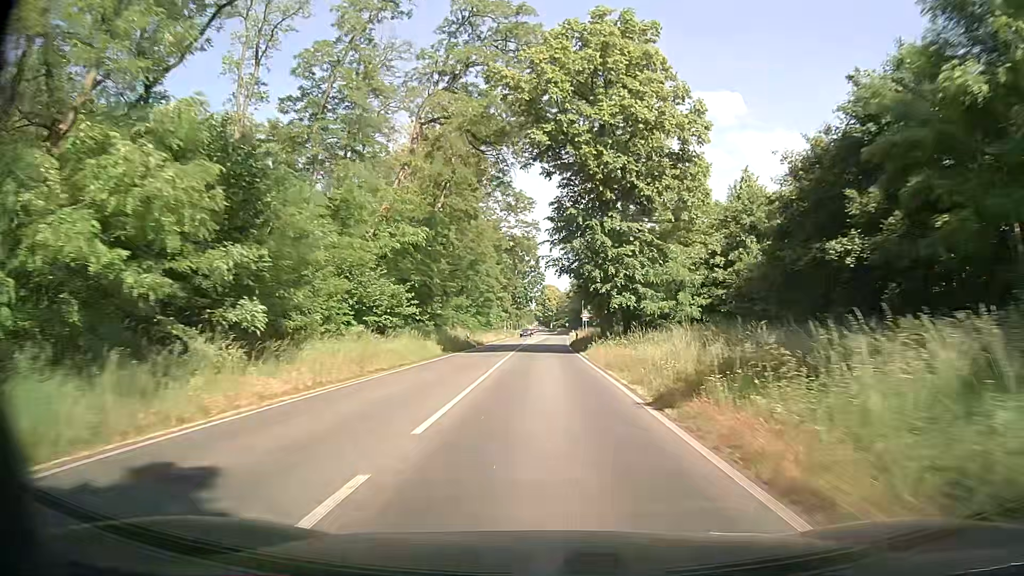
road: primary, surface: asphalt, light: Day
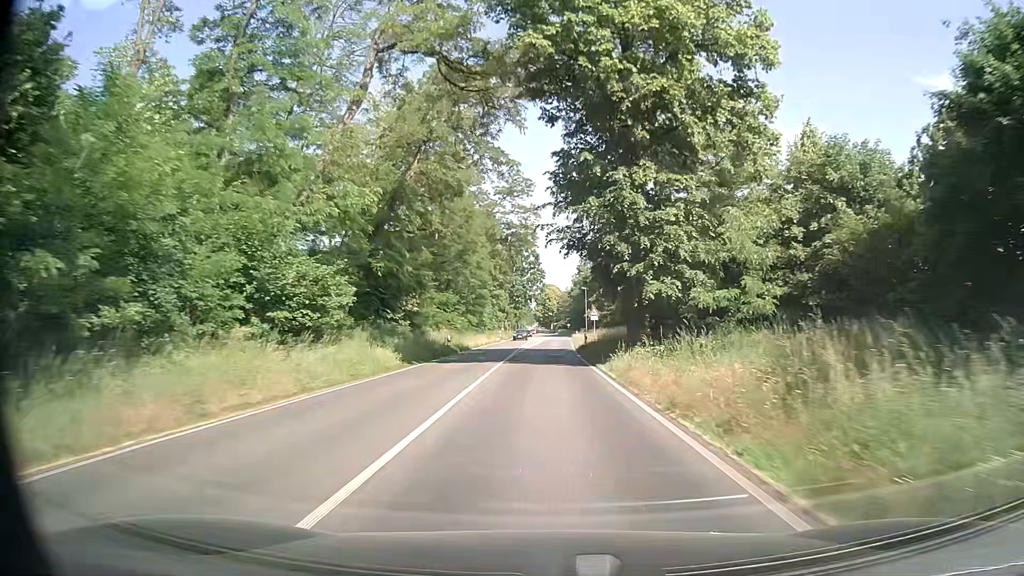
(0.0, +11.0) m; 0°
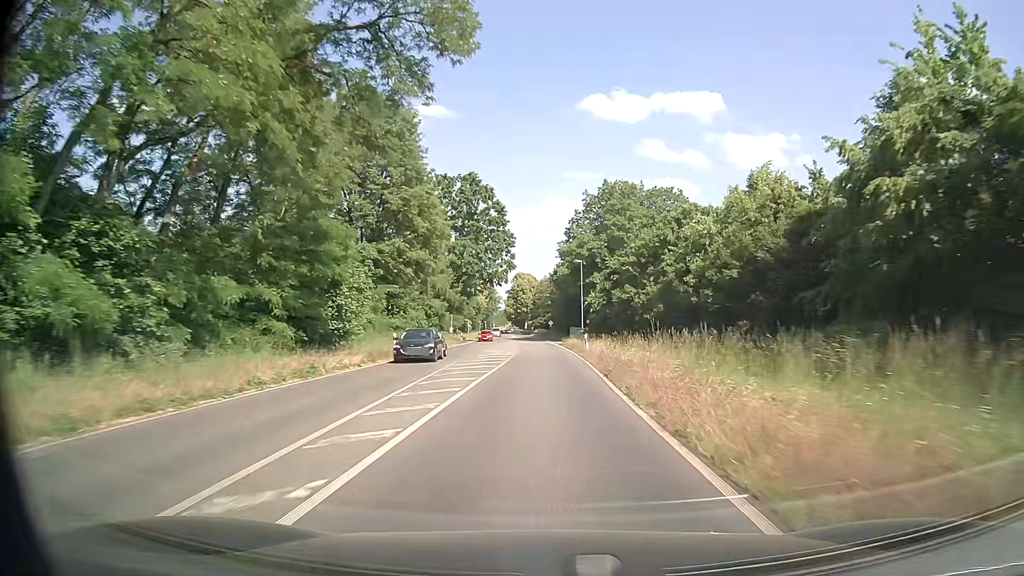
(+0.9, +55.2) m; +2°
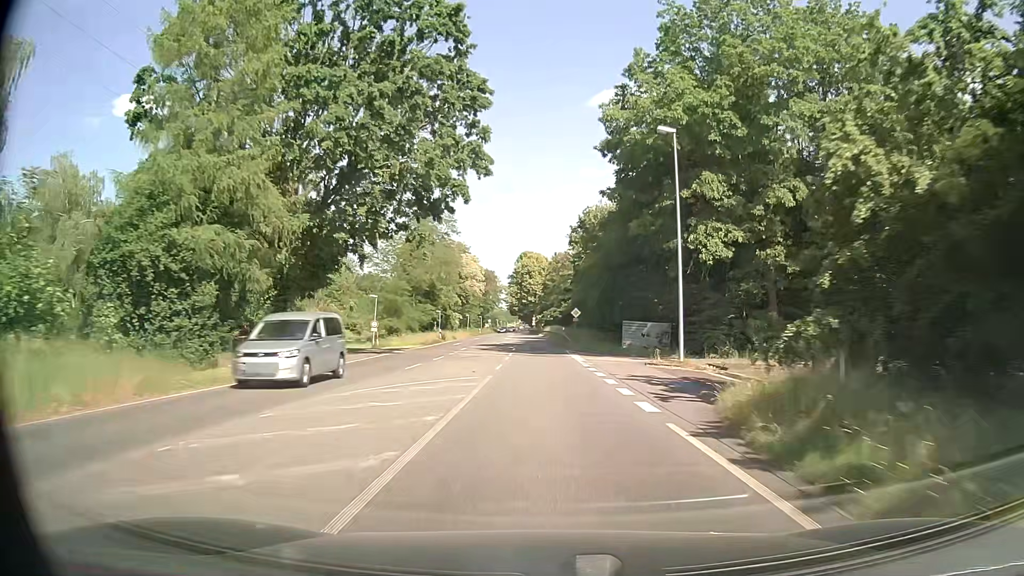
(-0.3, +55.8) m; -1°
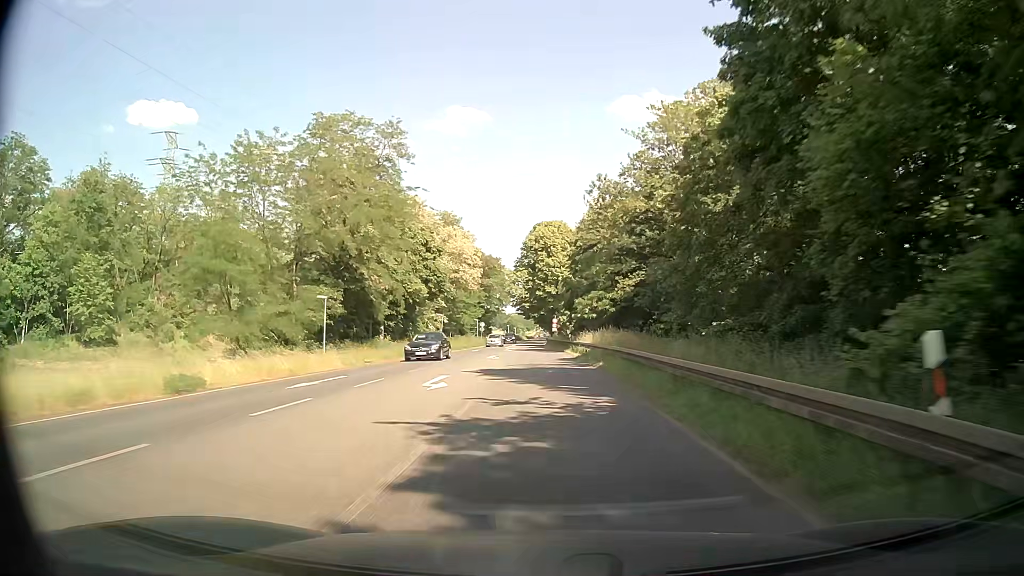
(-0.4, +56.5) m; -1°
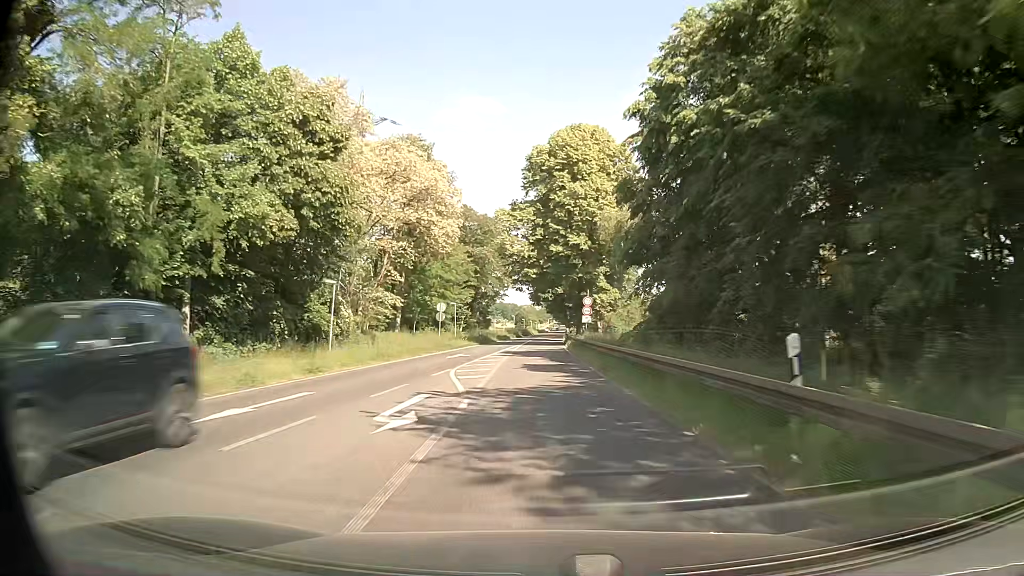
(-0.8, +45.3) m; -2°
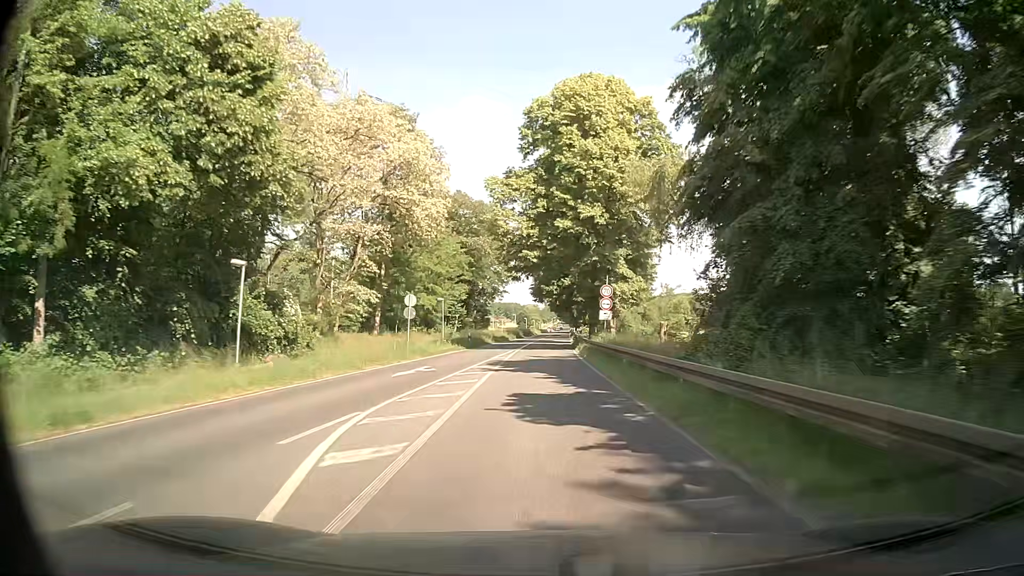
(+0.1, +11.4) m; 0°
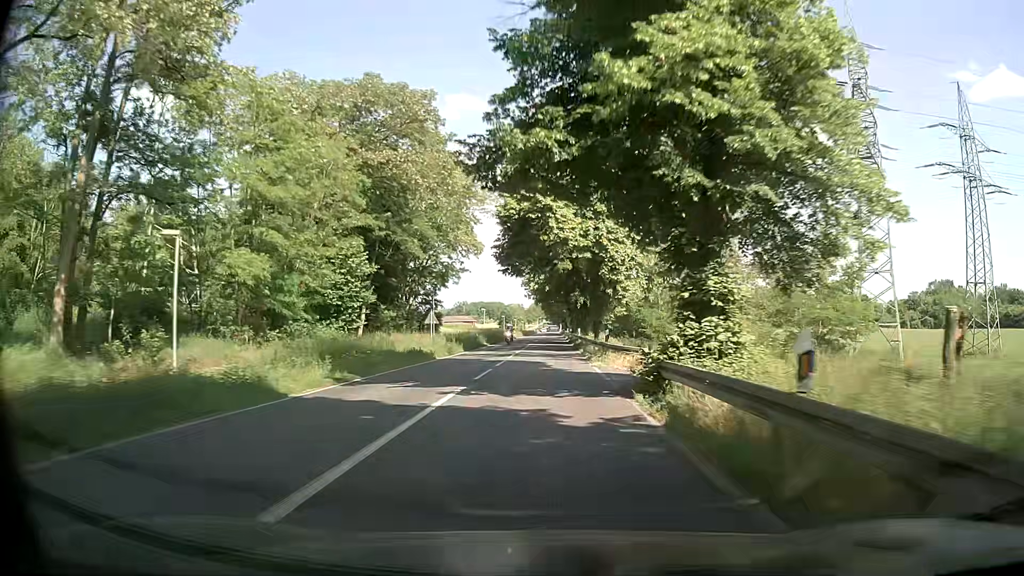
(+0.8, +45.6) m; +2°
(0, +10) (0, +20) (0, +30) (0, +40) (0, +50) (0, +60) (0, +70) (0, +80) (0, +90) (0, +100) m
